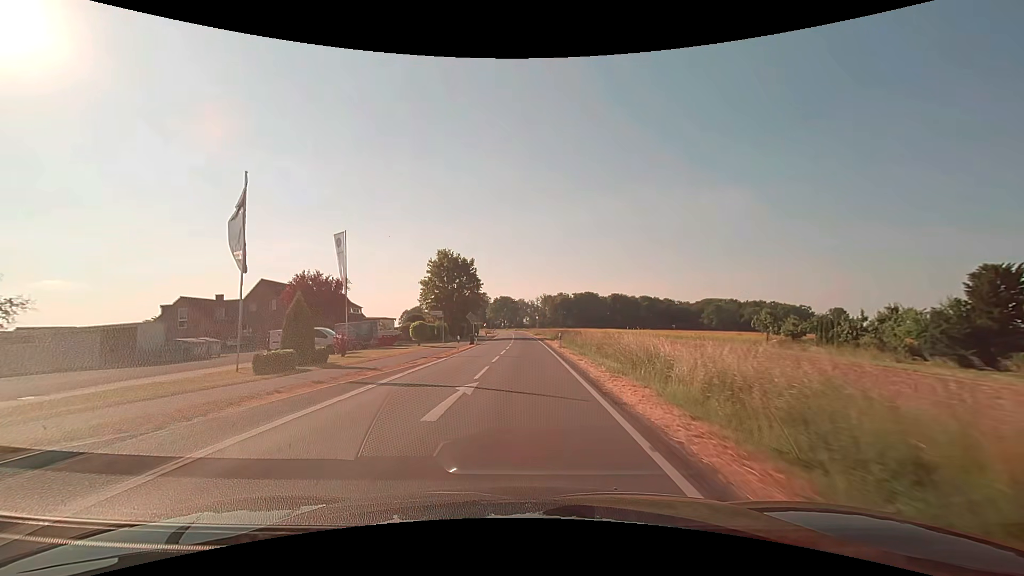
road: secondary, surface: asphalt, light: Day
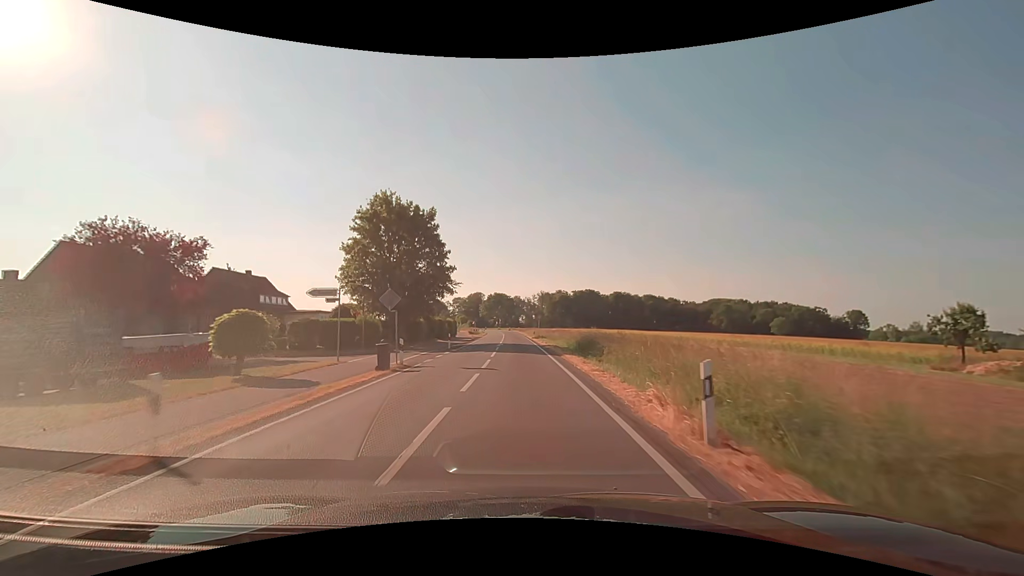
(+0.2, +27.7) m; +1°
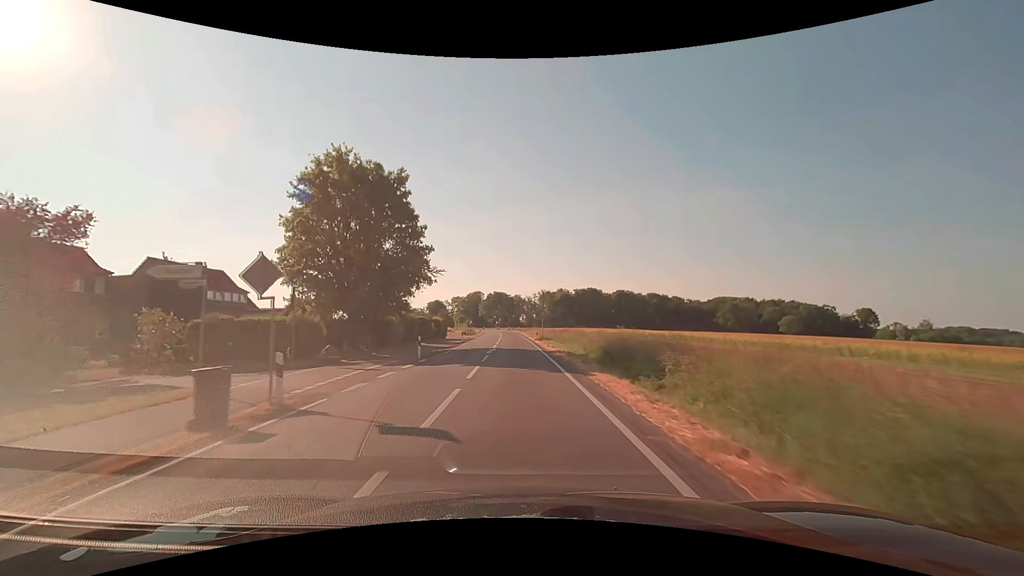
(0.0, +9.7) m; 0°
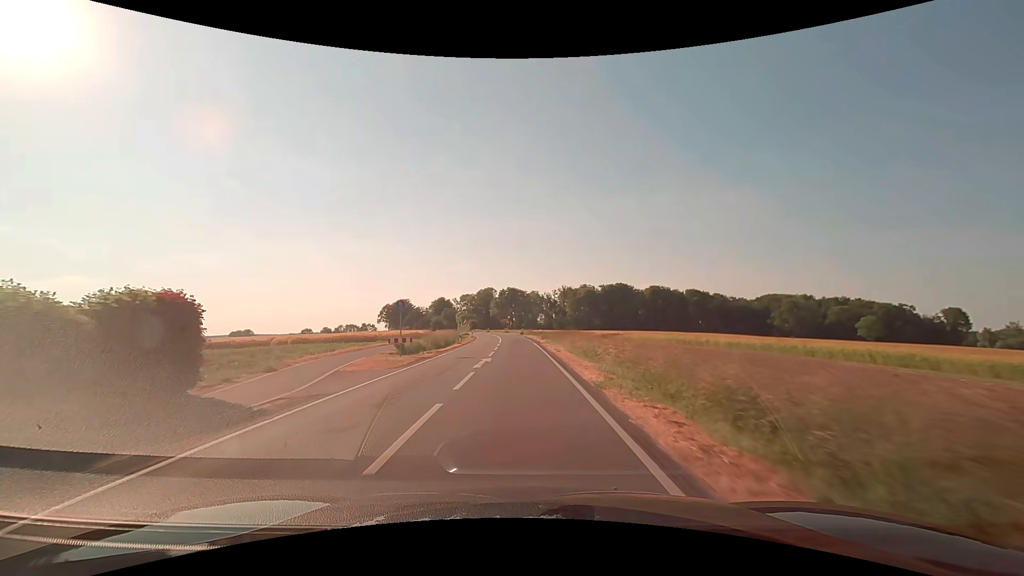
(-0.9, +50.5) m; -2°
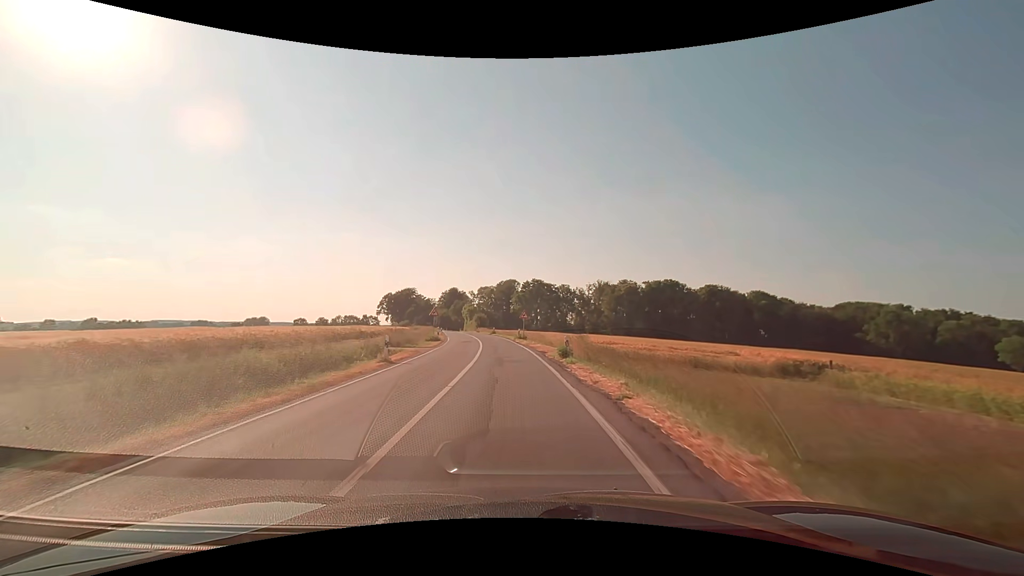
(-0.9, +52.2) m; -3°
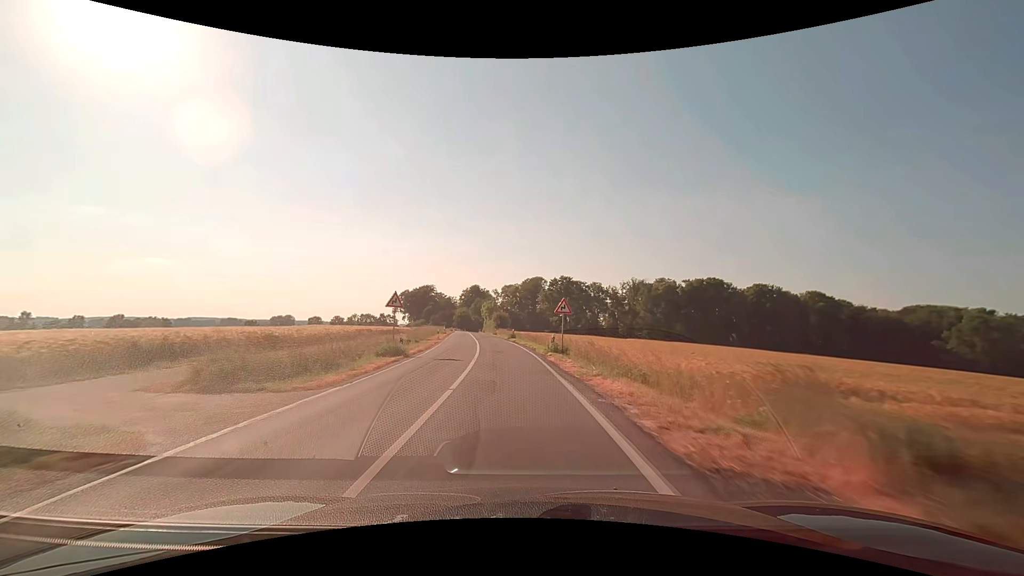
(-0.5, +21.2) m; -3°
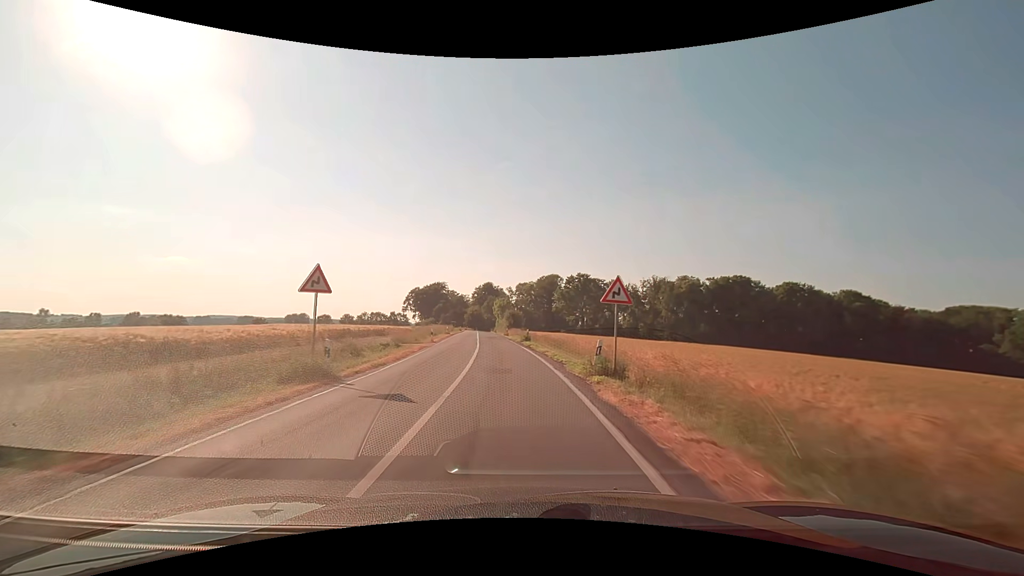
(-0.1, +10.6) m; -1°
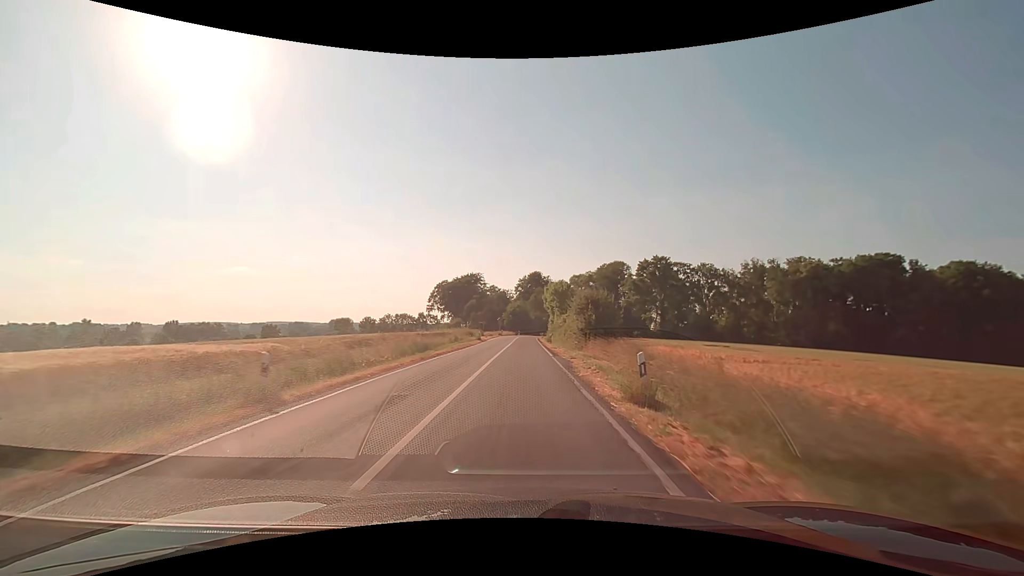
(-3.3, +53.3) m; -6°
(0, +10) (0, +20) (0, +30) (0, +40) (0, +50) (0, +60) (0, +70) (0, +80) (+1, +90) (+2, +100) m
